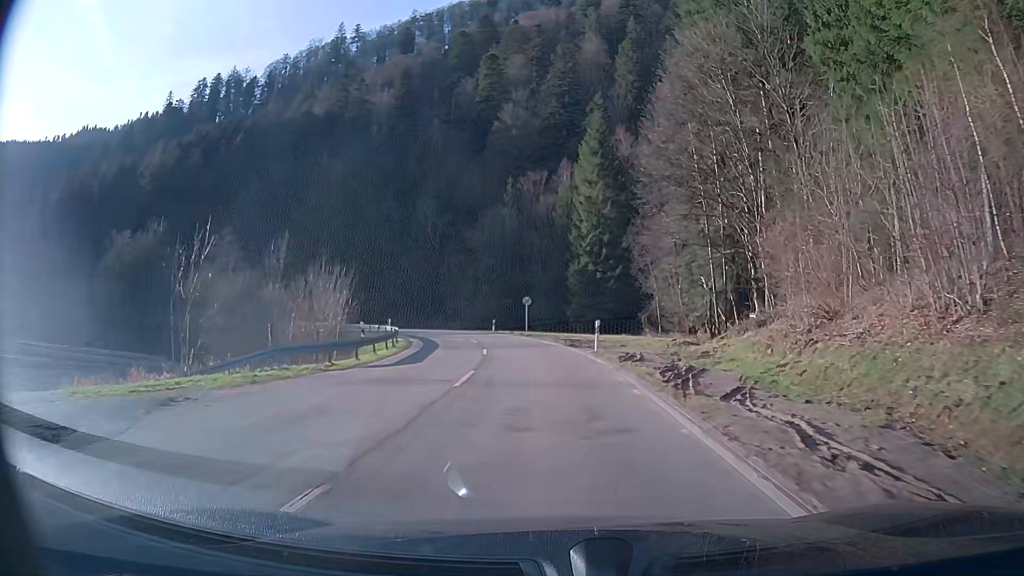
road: secondary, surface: asphalt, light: Day
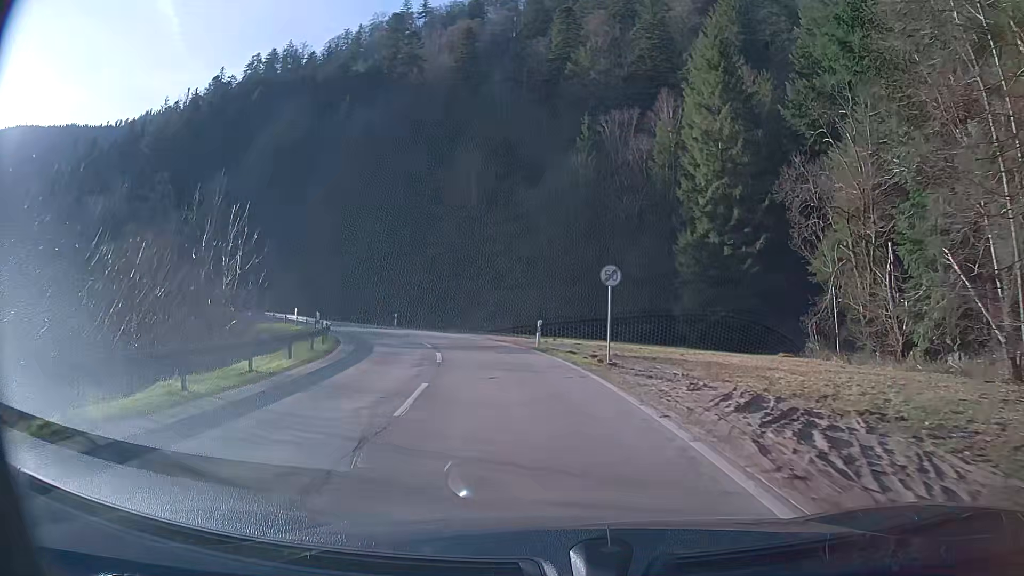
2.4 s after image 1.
(-1.4, +28.8) m; -8°
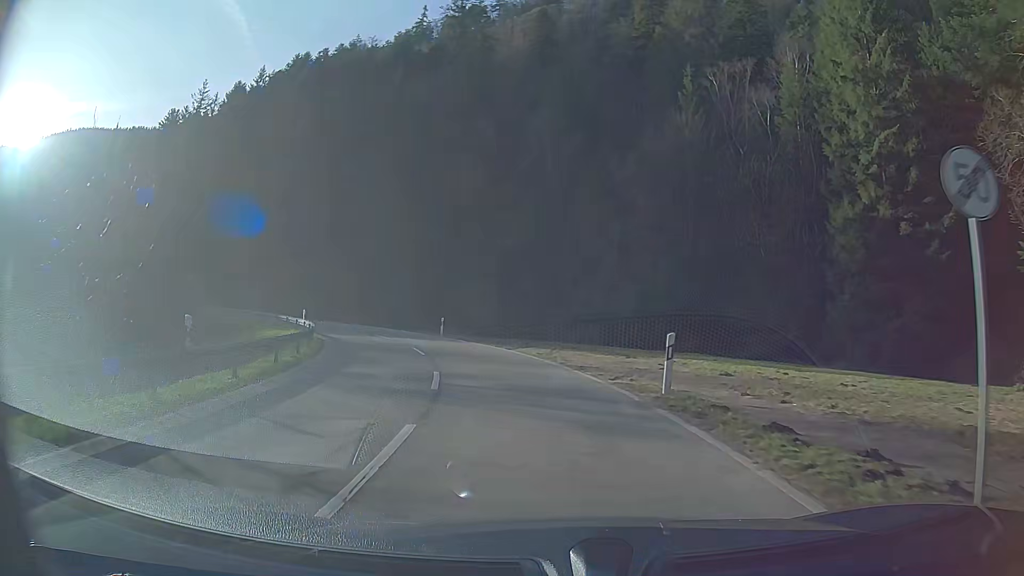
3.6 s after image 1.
(-0.9, +14.5) m; -7°
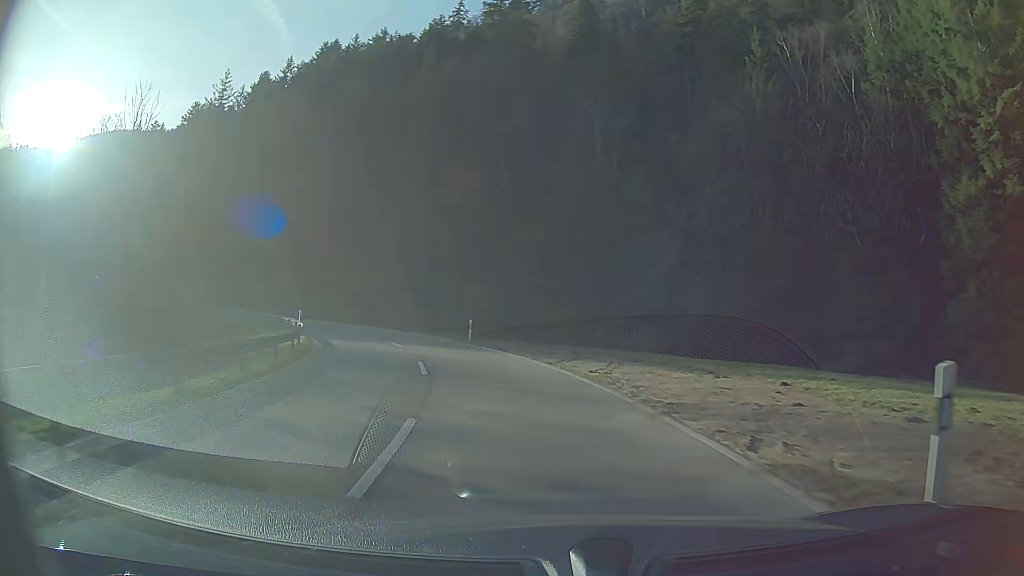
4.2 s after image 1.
(-0.3, +7.5) m; -4°
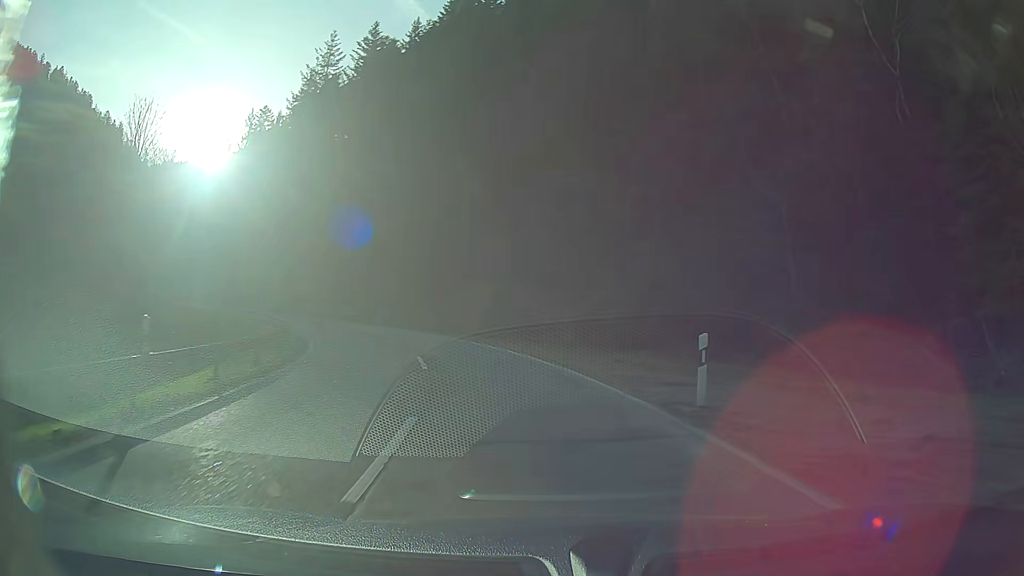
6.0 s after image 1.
(-3.3, +23.4) m; -16°
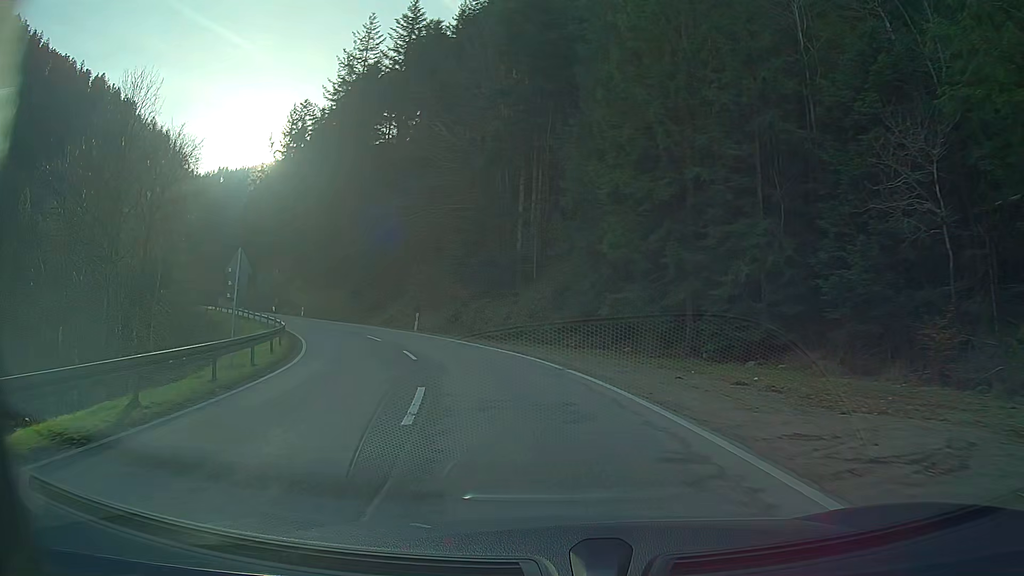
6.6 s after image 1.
(-0.4, +8.2) m; -6°
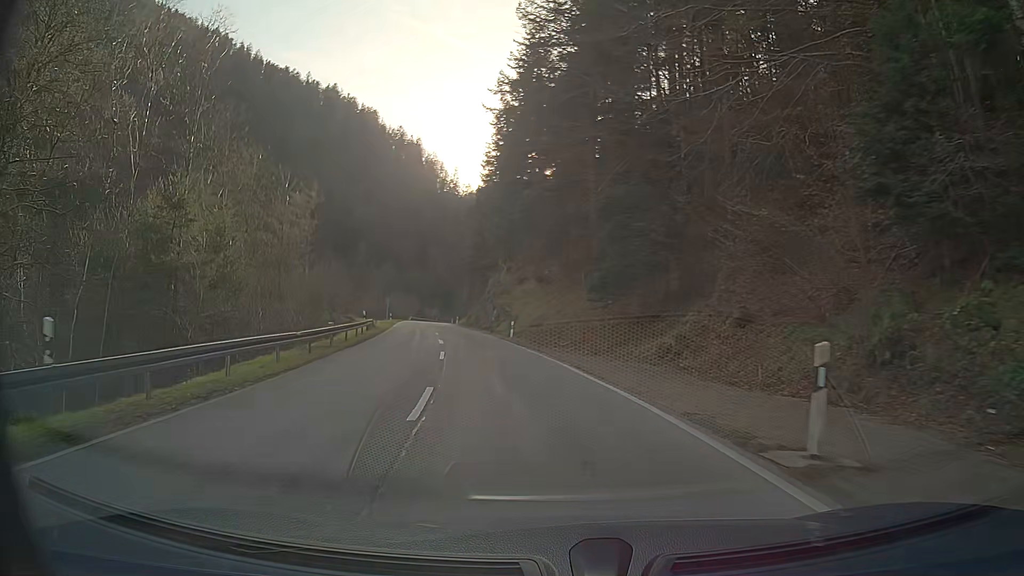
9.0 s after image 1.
(-7.4, +33.2) m; -25°
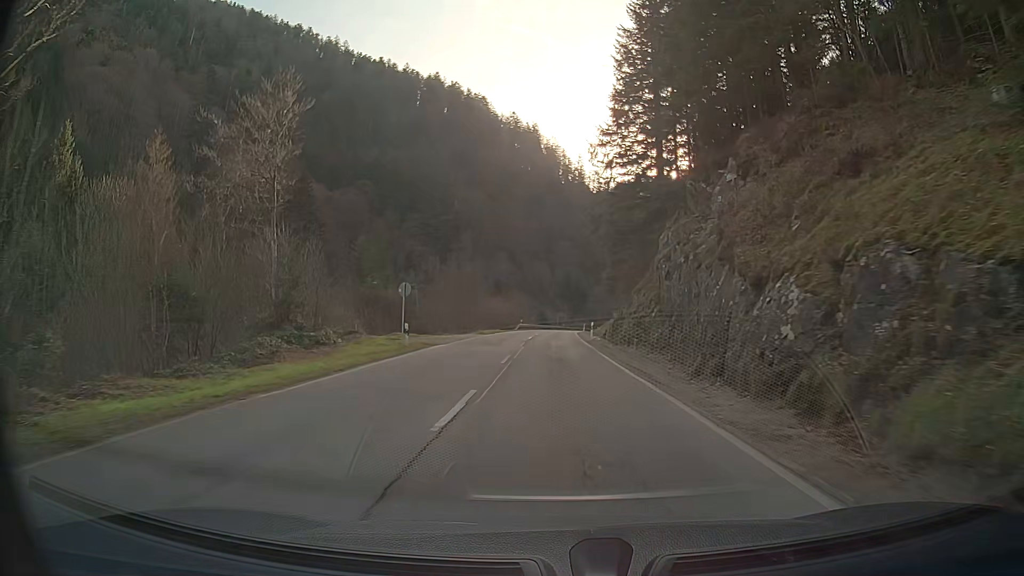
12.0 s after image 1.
(-5.0, +47.3) m; -9°
(0, +10) (0, +20) (0, +30) (0, +40) (+1, +50) (+1, +60) (+1, +70) (+2, +80) (+3, +90) (+4, +100) m
